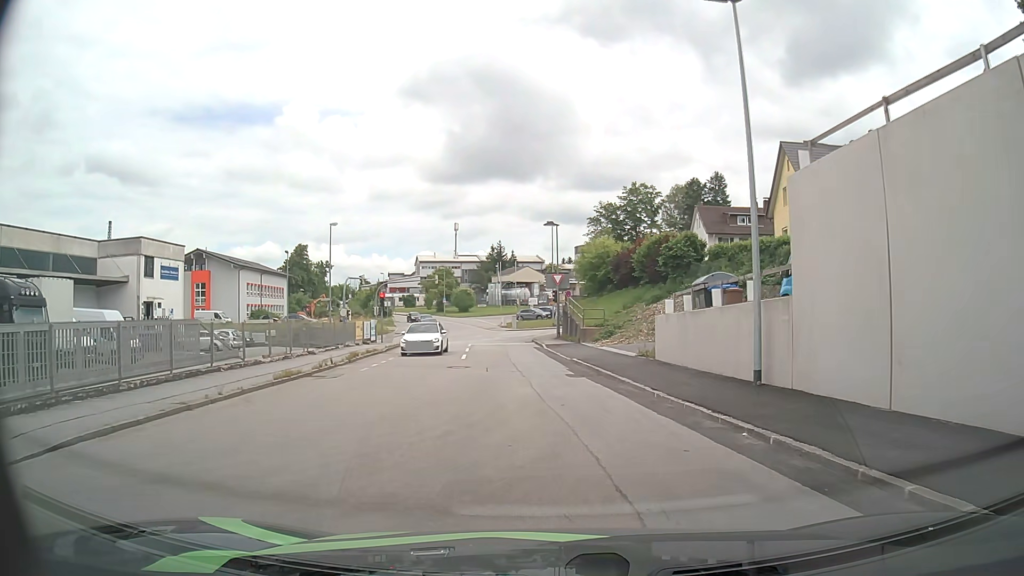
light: Day
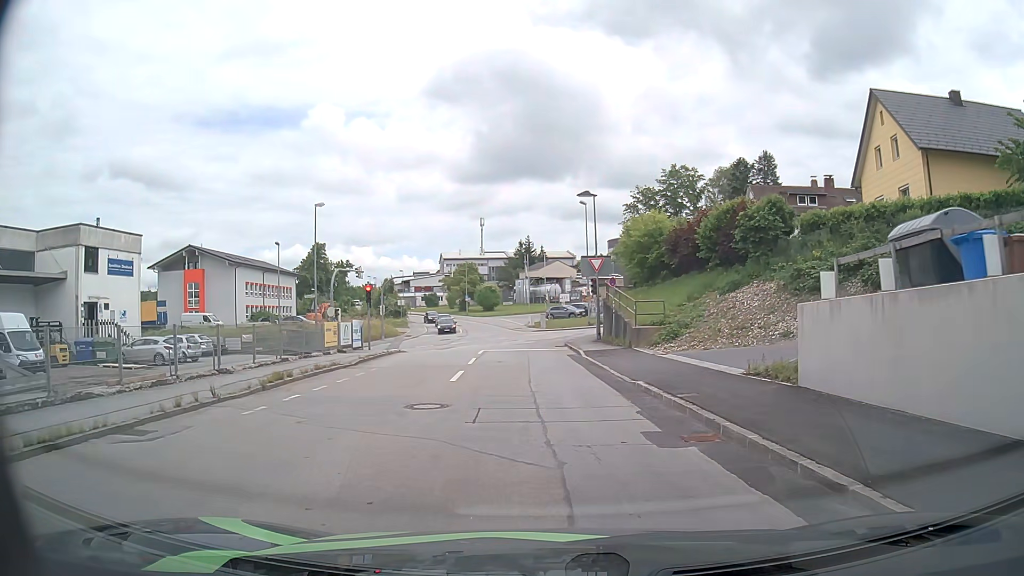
(-0.2, +10.3) m; -2°
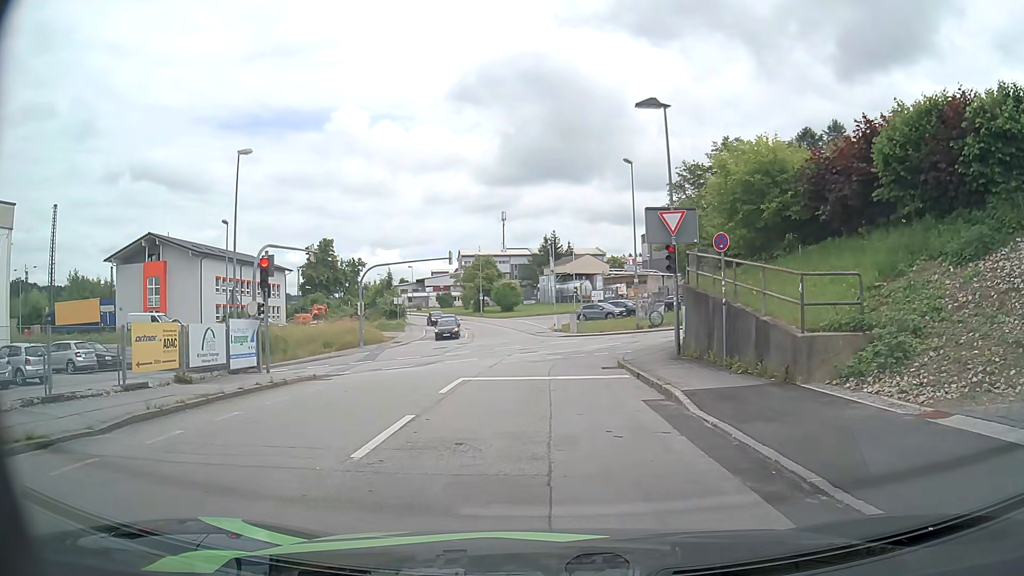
(-0.4, +15.4) m; -2°
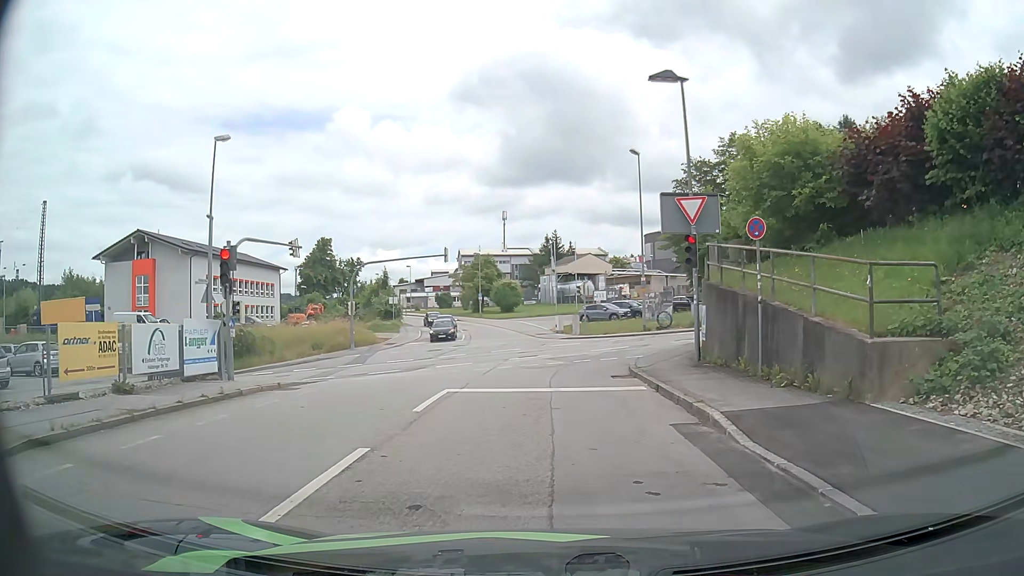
(0.0, +2.5) m; +1°
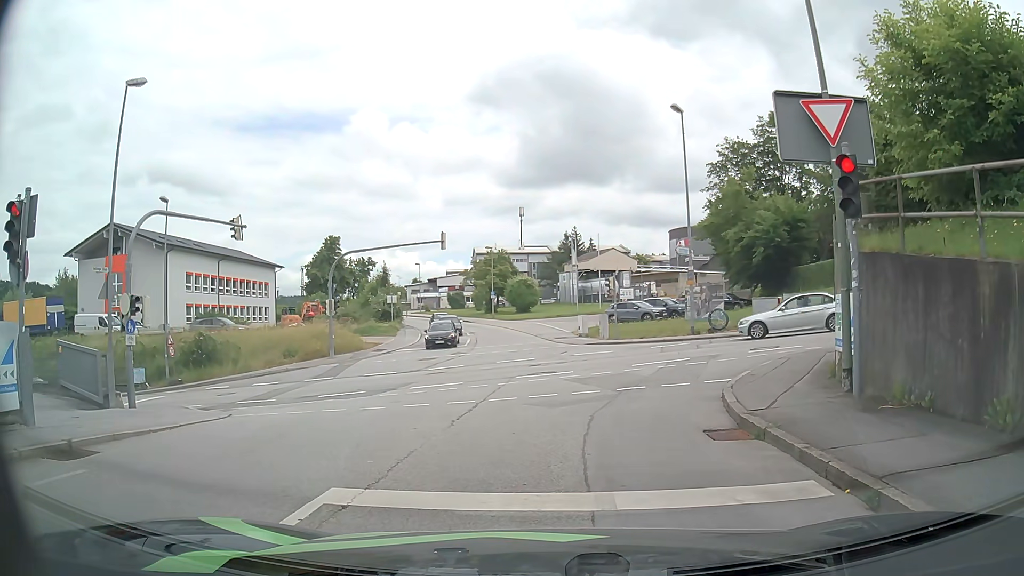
(-0.2, +8.0) m; -4°
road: residential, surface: asphalt
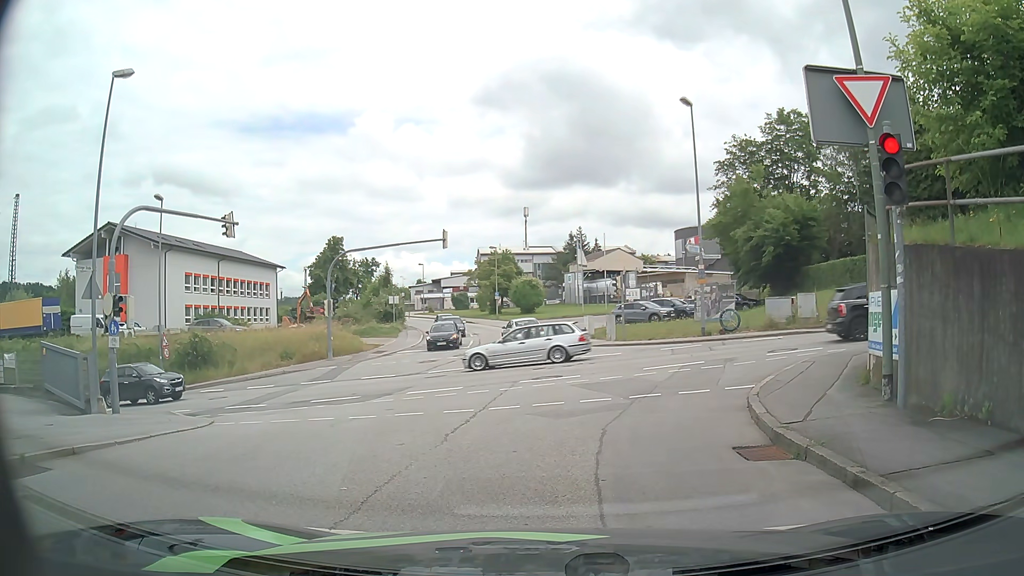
(0.0, +1.1) m; 0°
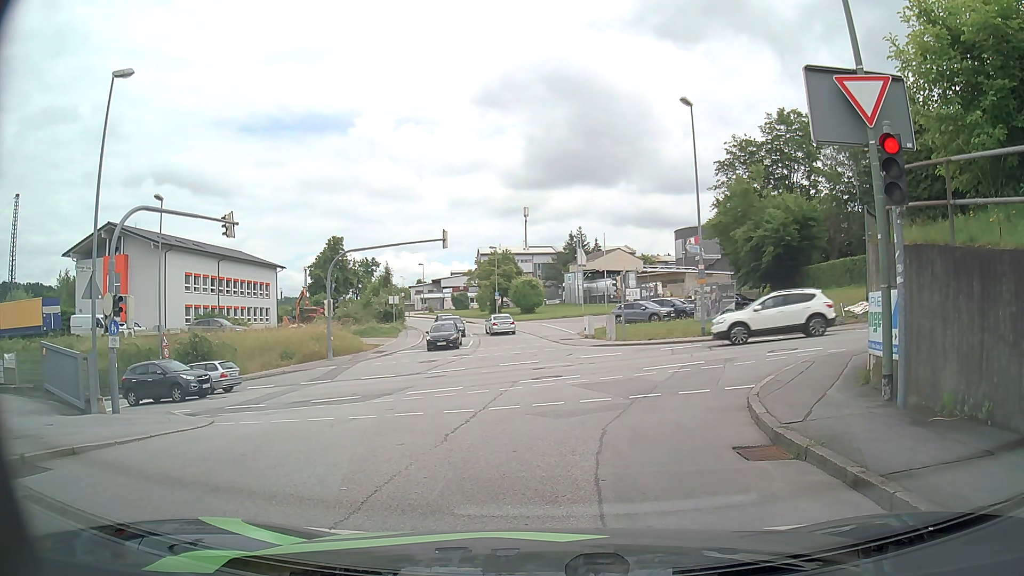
(0.0, 0.0) m; 0°
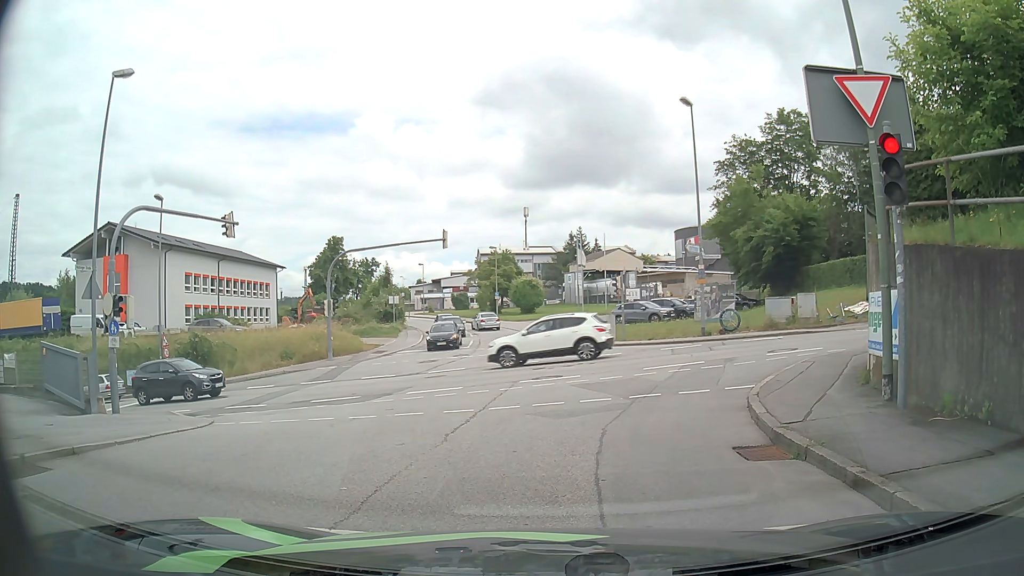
(0.0, 0.0) m; 0°
